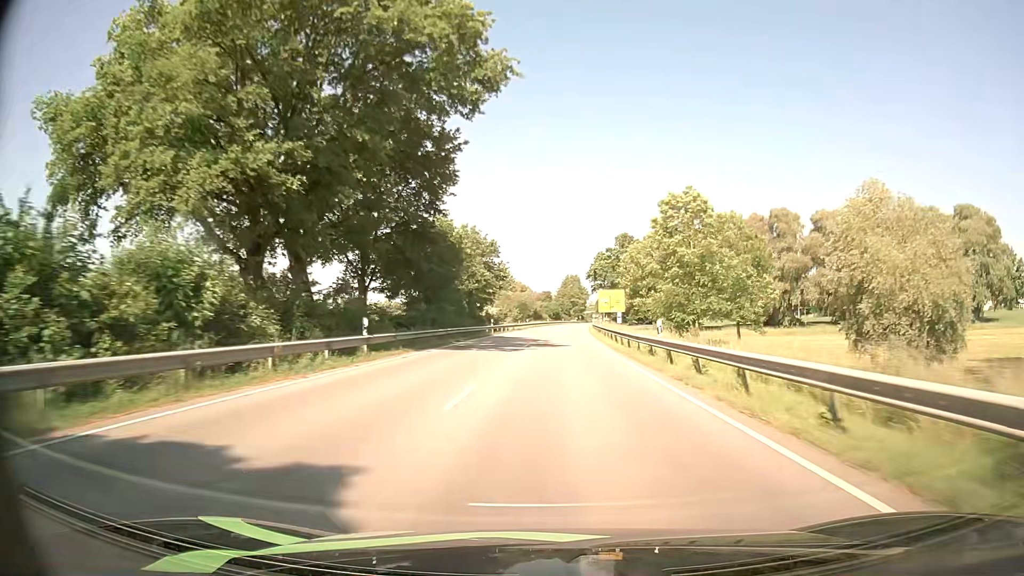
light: Day
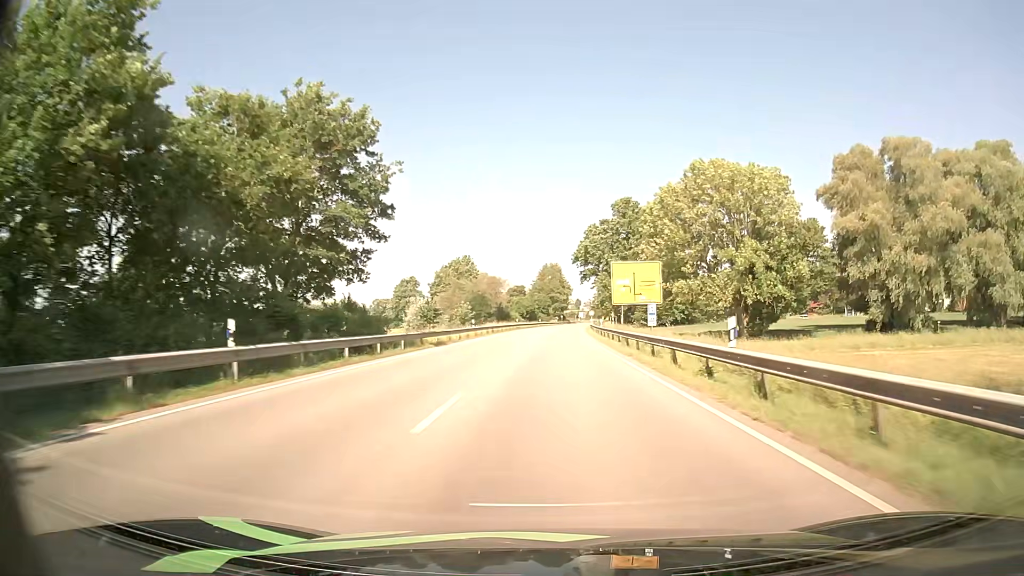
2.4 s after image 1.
(+0.7, +49.1) m; +2°
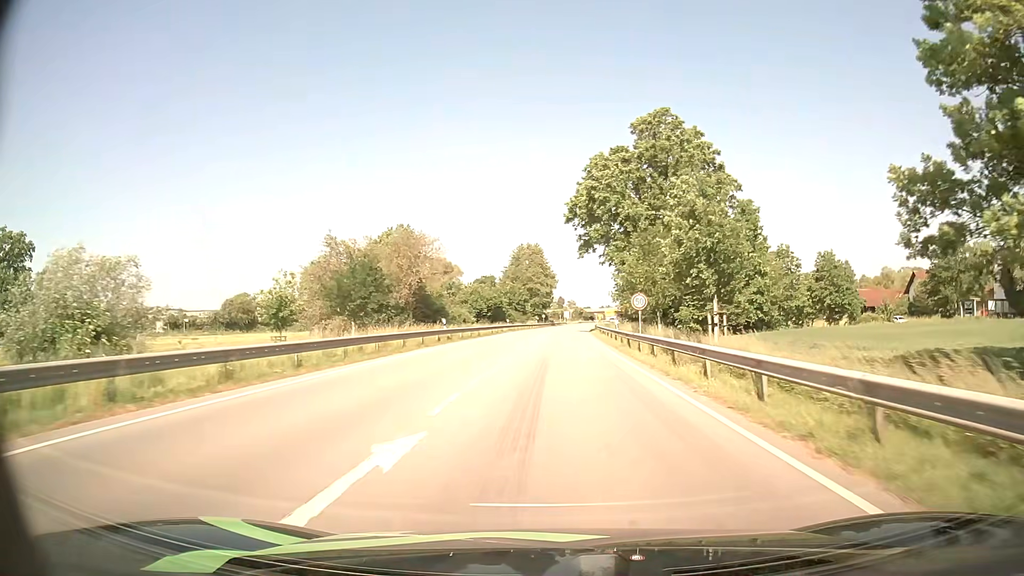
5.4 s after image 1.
(+0.6, +51.9) m; +2°
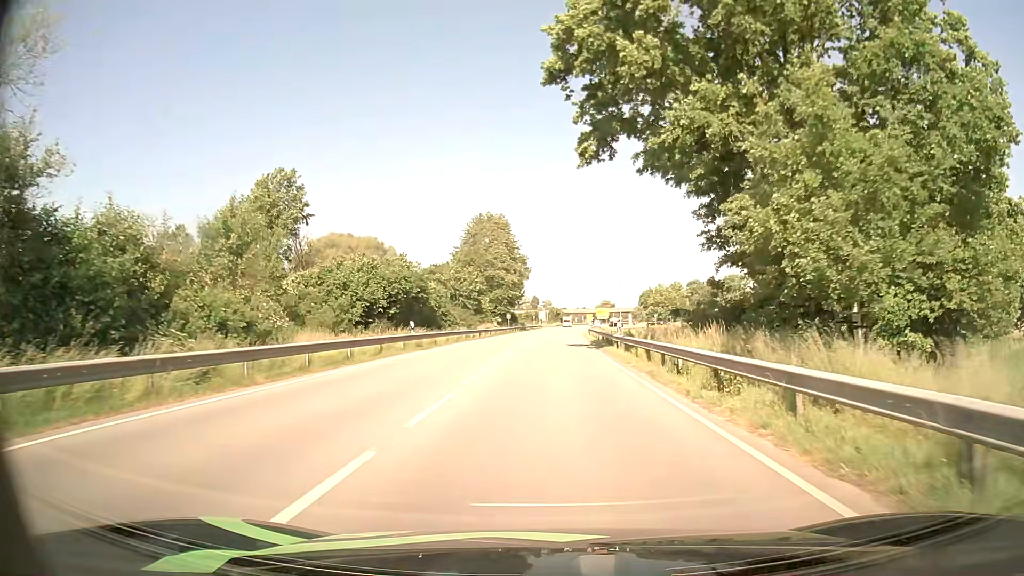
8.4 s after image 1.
(+0.8, +42.0) m; +2°
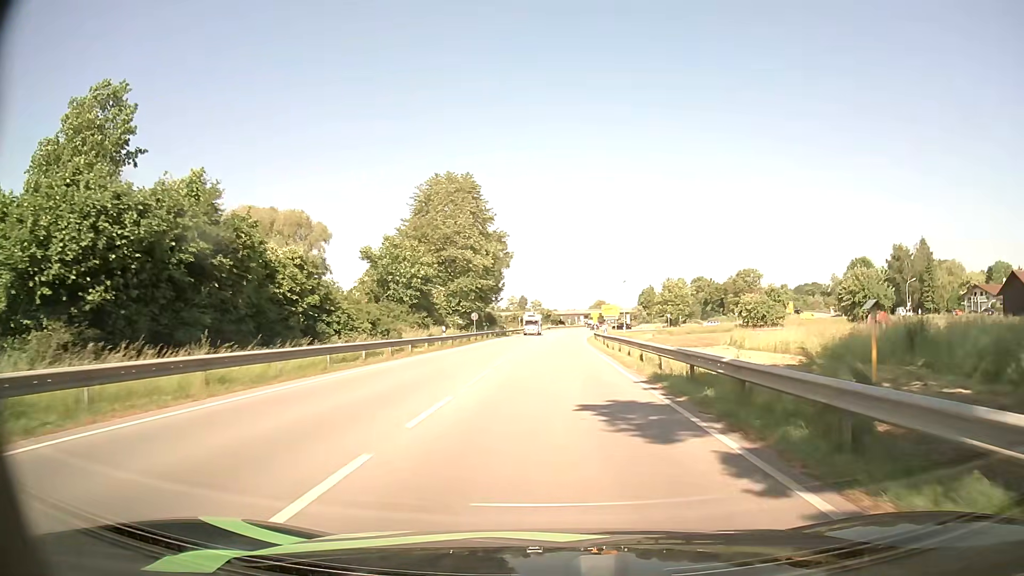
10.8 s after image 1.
(+0.3, +29.8) m; +1°
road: primary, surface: asphalt
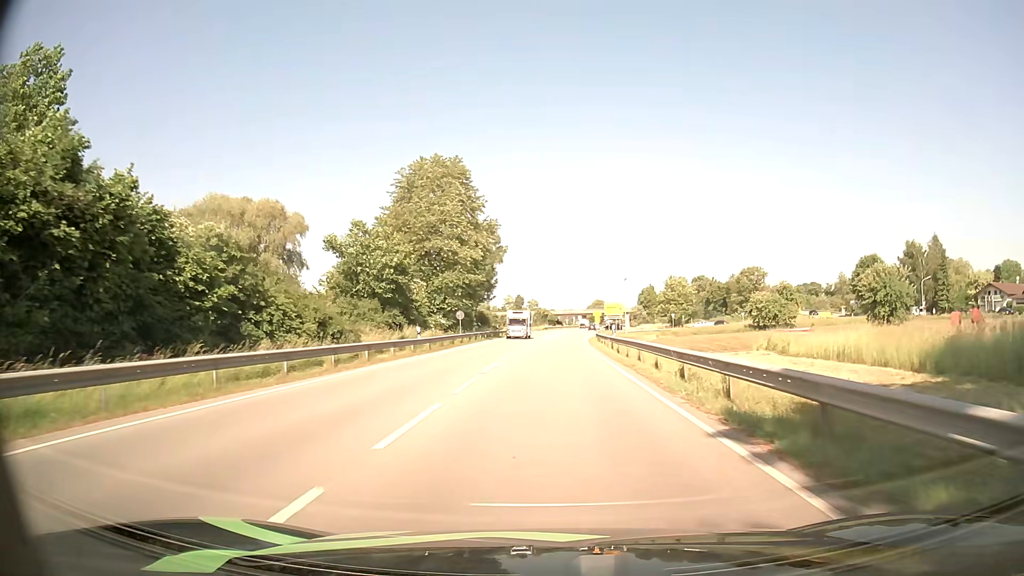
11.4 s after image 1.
(+0.1, +7.5) m; 0°
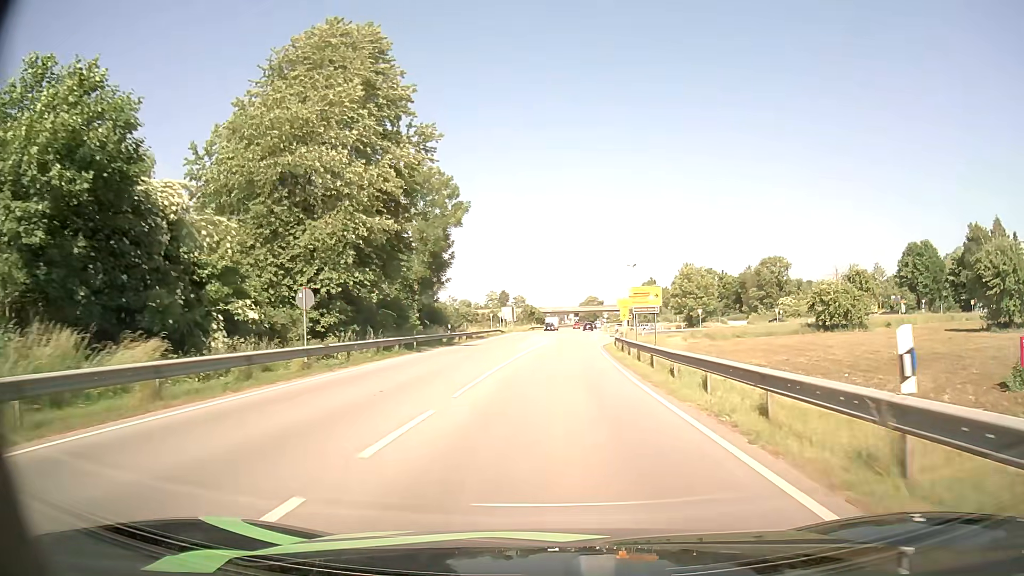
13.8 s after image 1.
(+0.3, +30.2) m; +1°
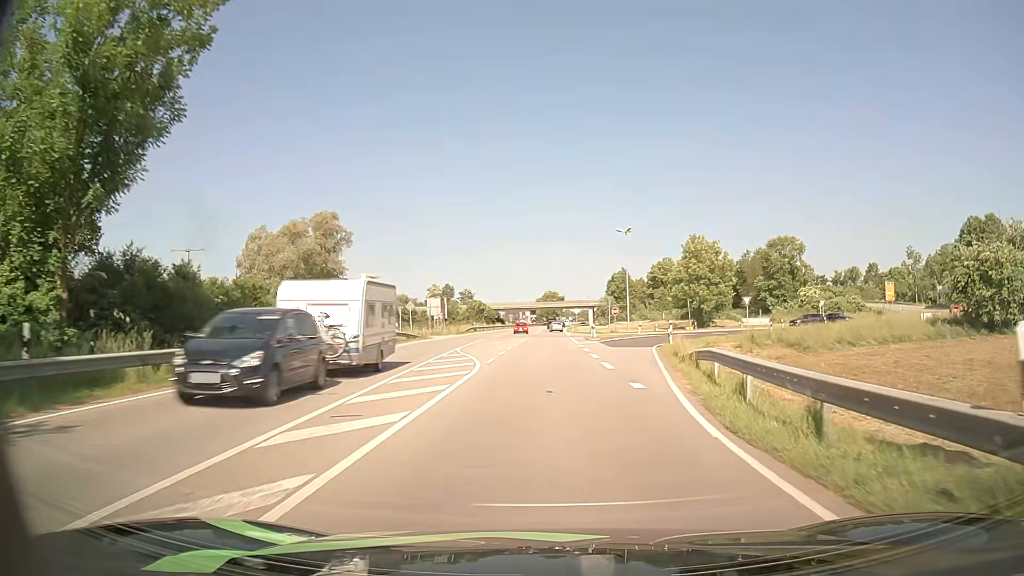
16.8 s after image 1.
(+0.7, +38.1) m; +4°
(0, +10) (+1, +20) (+2, +30) (+3, +40) (+7, +49) (+13, +57) (+22, +62) (+31, +66) (+40, +71) (+48, +76) m
